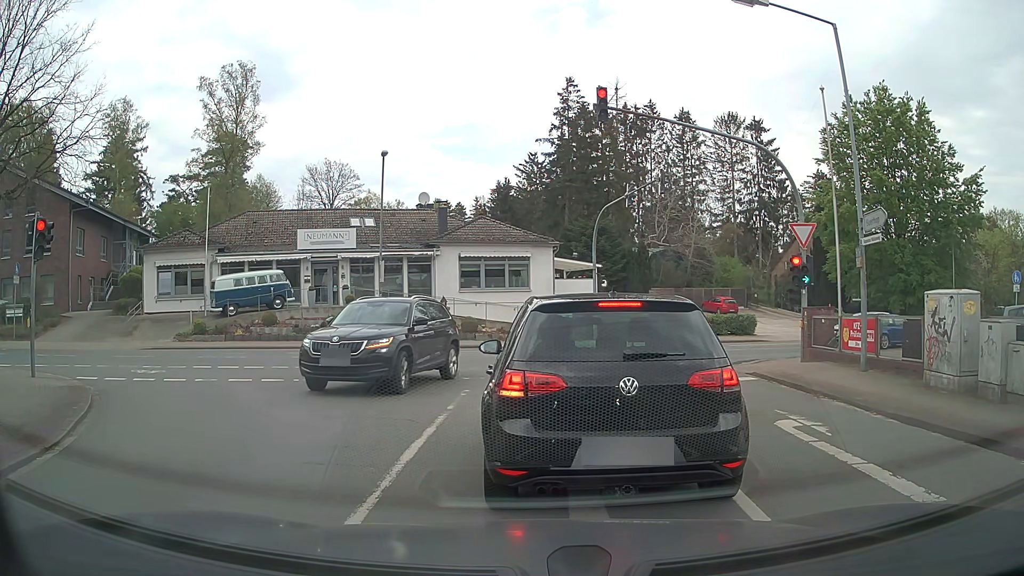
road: tertiary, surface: asphalt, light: Day
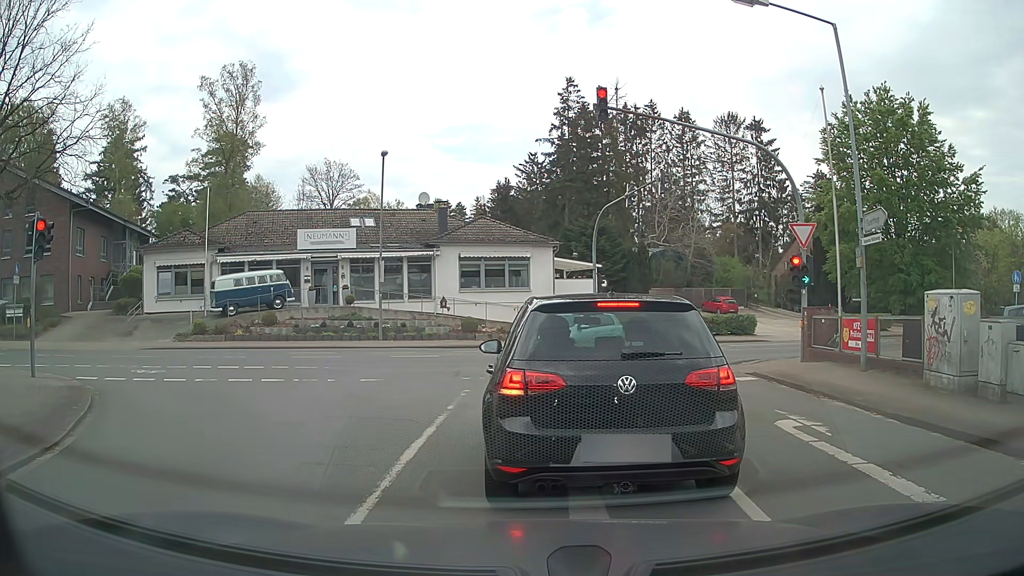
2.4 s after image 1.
(0.0, 0.0) m; 0°
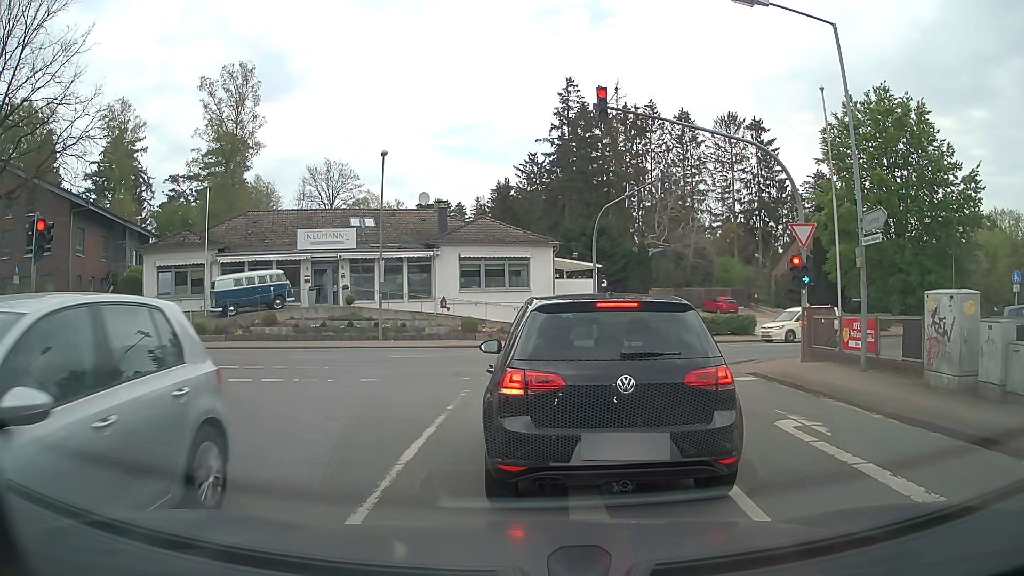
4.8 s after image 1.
(0.0, 0.0) m; 0°
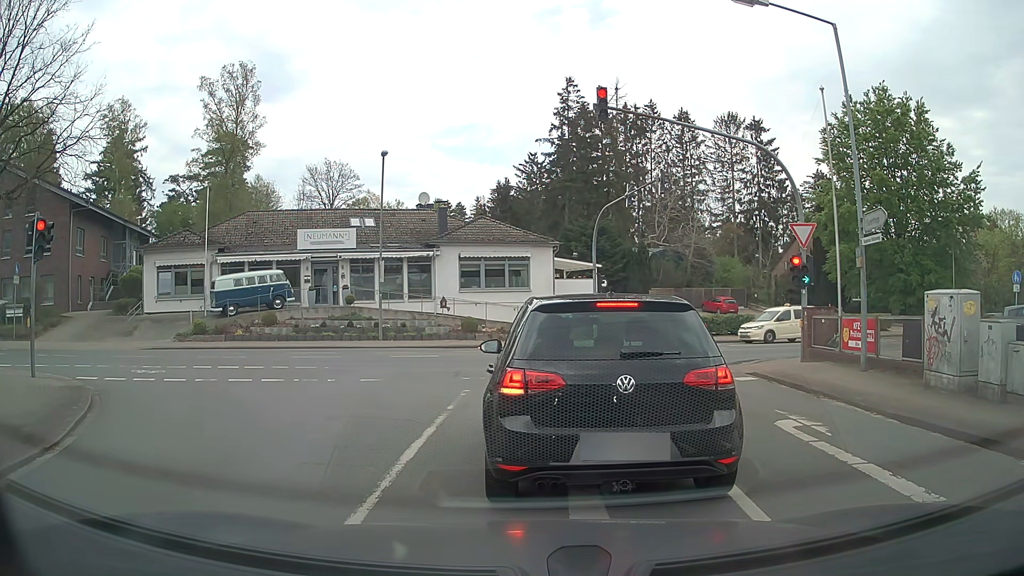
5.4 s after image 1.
(0.0, 0.0) m; 0°
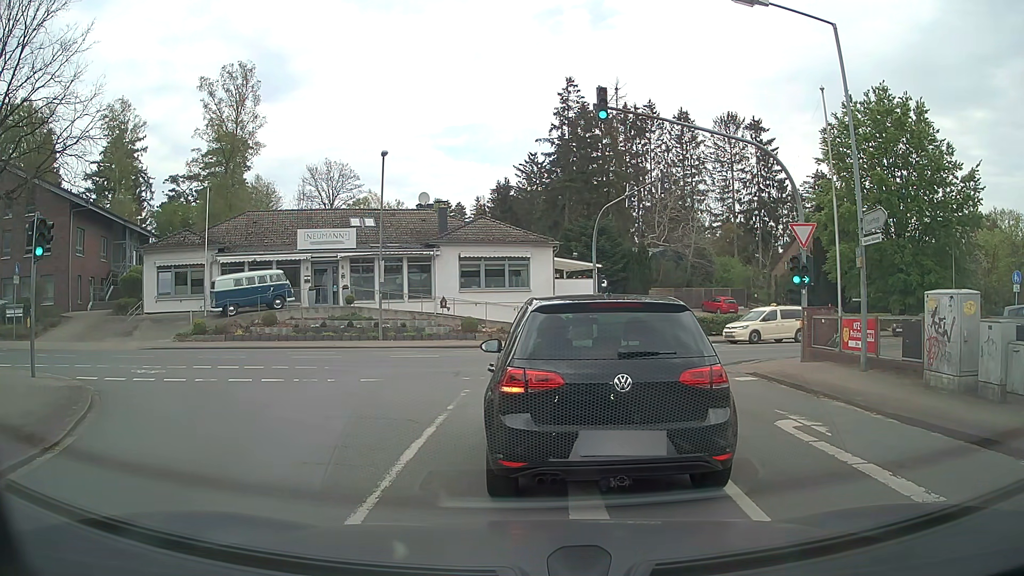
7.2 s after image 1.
(0.0, 0.0) m; 0°
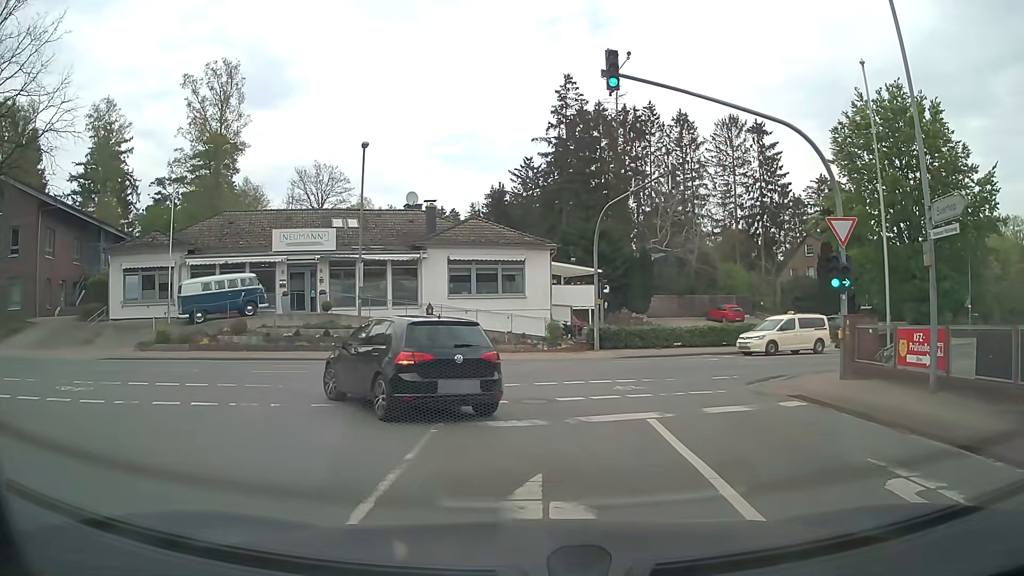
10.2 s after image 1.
(0.0, +3.2) m; 0°
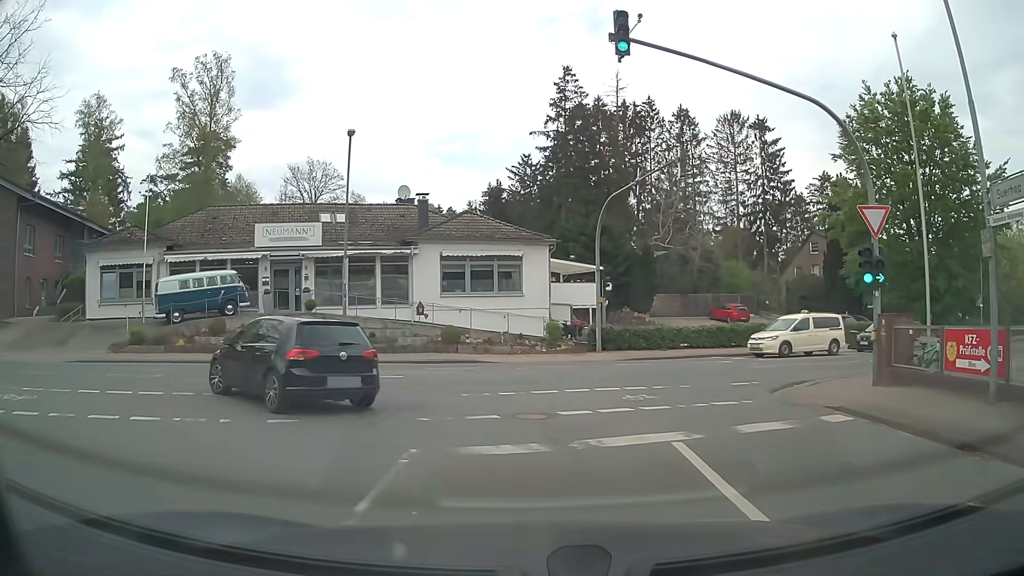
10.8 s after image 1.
(0.0, +2.0) m; 0°
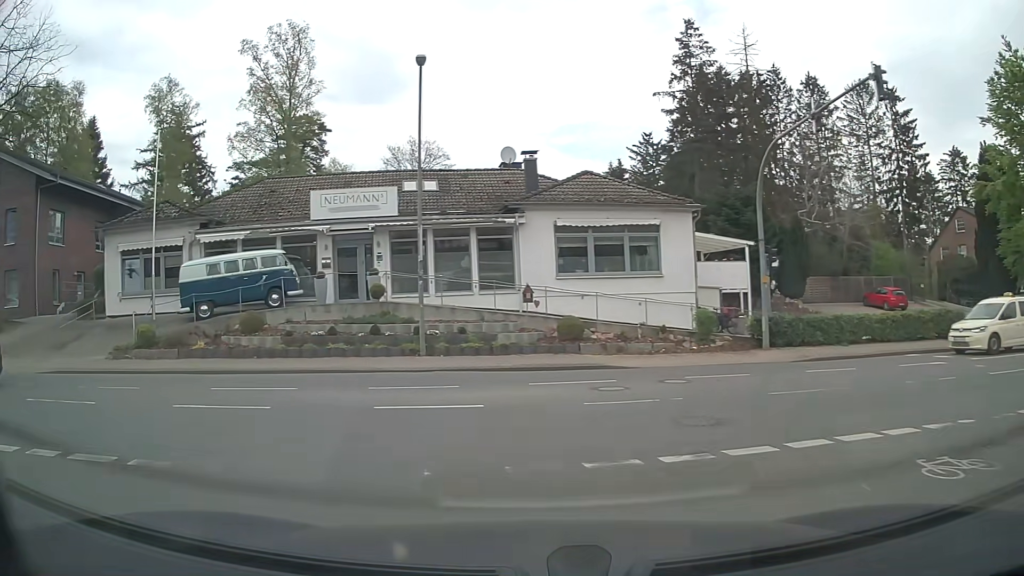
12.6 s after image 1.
(-0.2, +7.1) m; -9°
(-4, +9) (-14, +12) (-23, +10) (-33, +8) (-43, +6) (-53, +4) (-63, +2) (-72, 0) (-82, -1) (-92, -3) m
